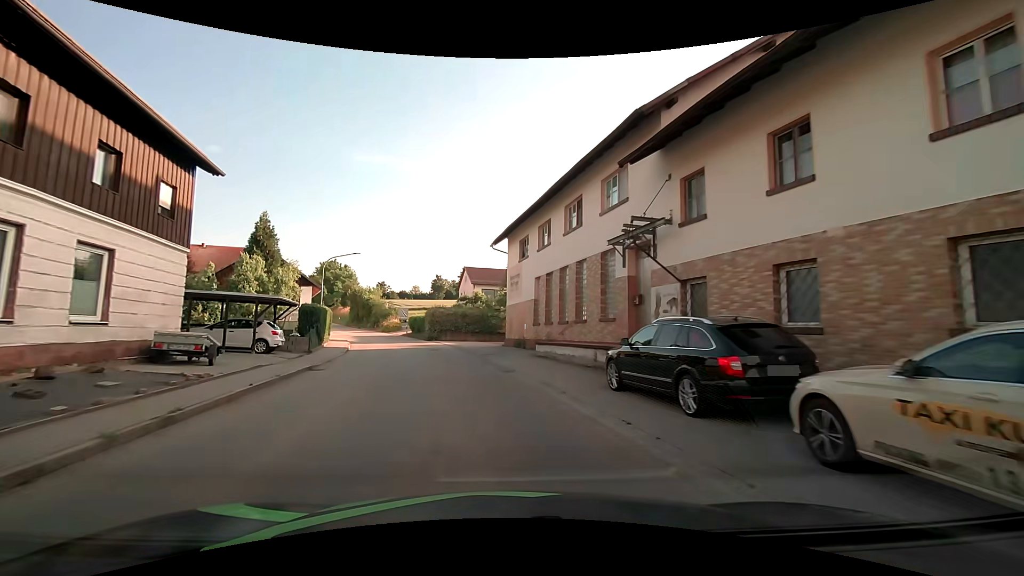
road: tertiary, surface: asphalt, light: Day
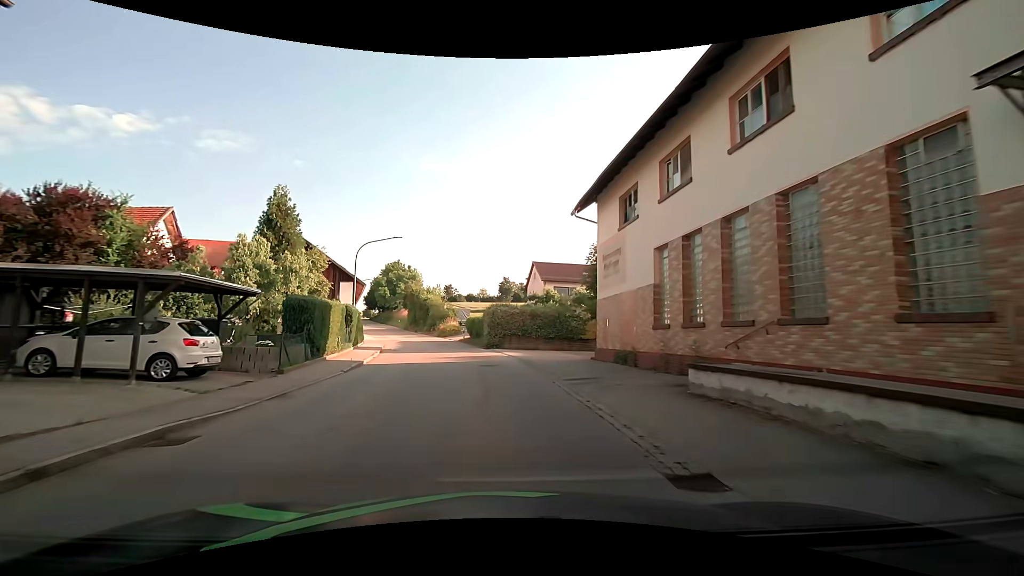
(-1.0, +10.9) m; -8°
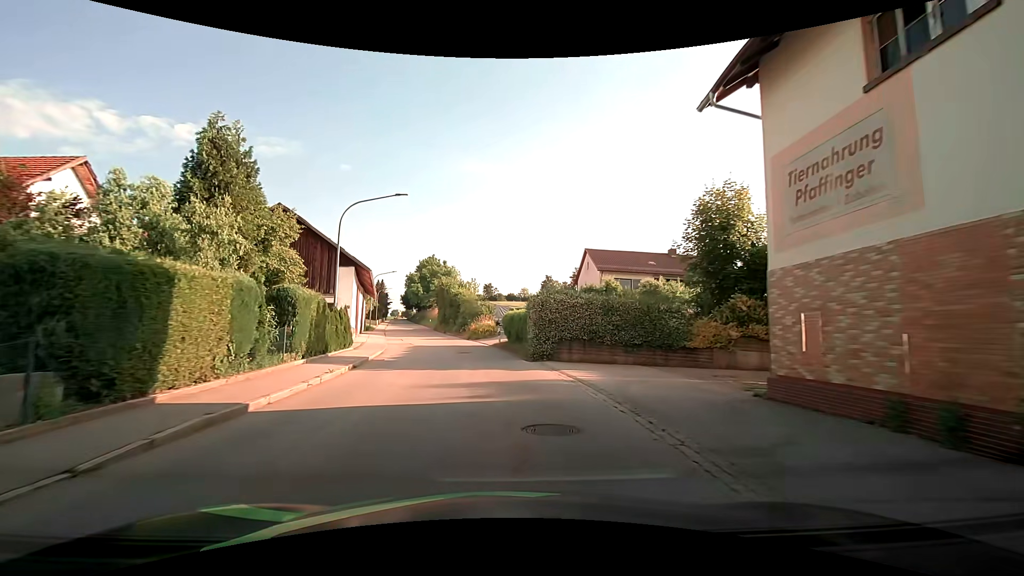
(-0.5, +11.8) m; -4°
(0, +10) (-1, +20) (-3, +30) (-5, +40) (-7, +49) (-10, +59) (-12, +69) (-15, +78) (-17, +88) (-19, +98) m
